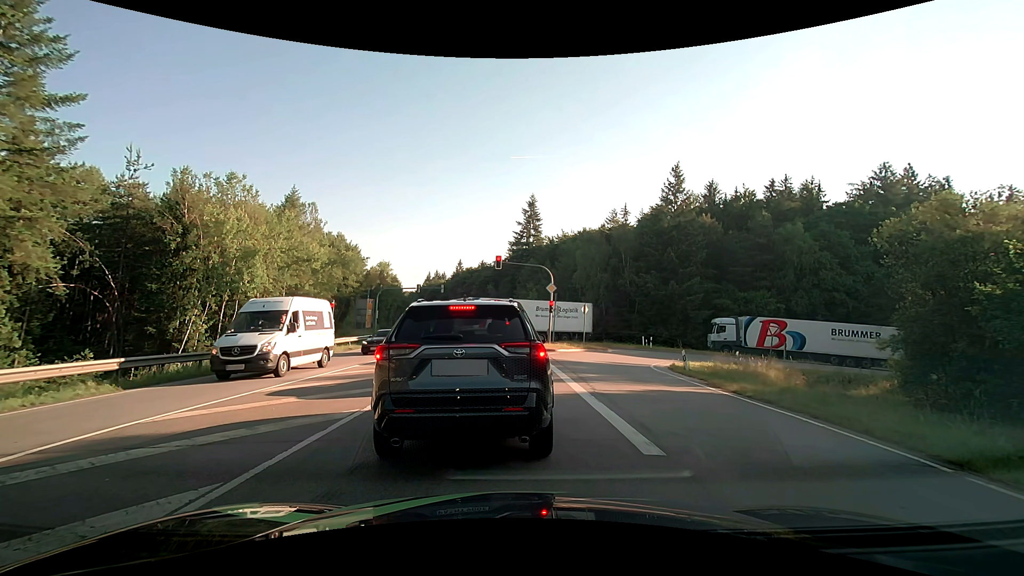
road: secondary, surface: asphalt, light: Day
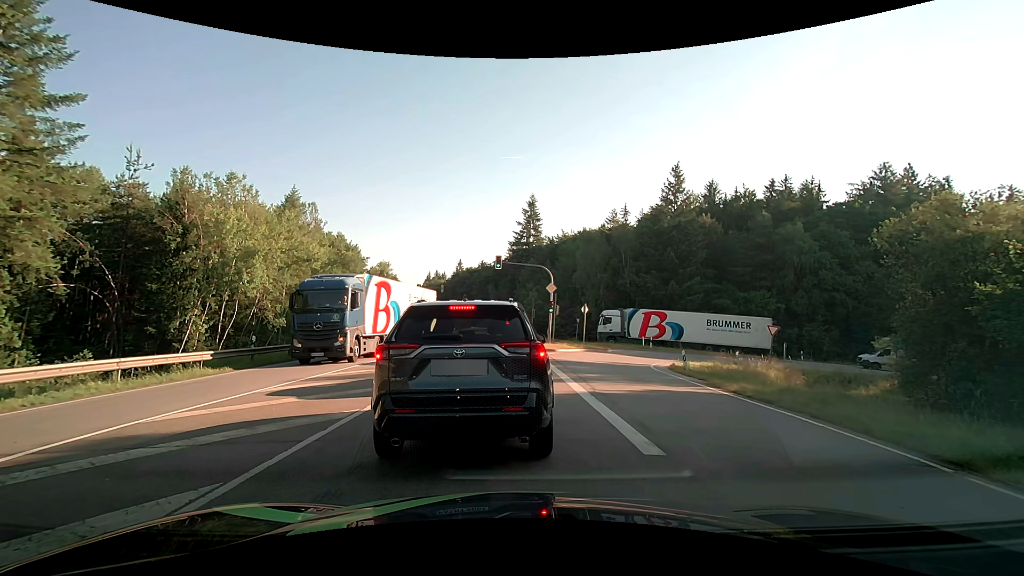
(0.0, 0.0) m; 0°
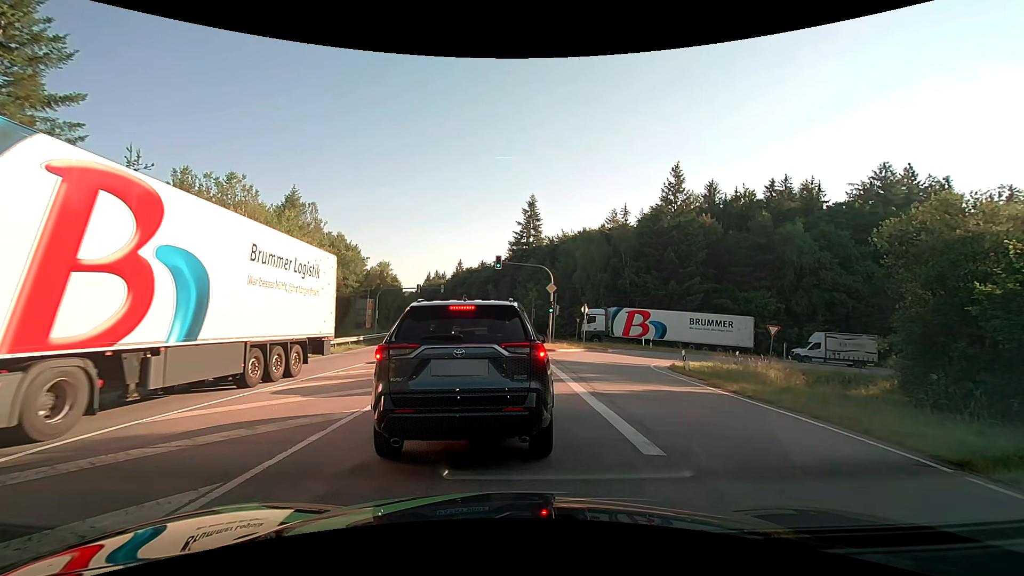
(0.0, 0.0) m; 0°
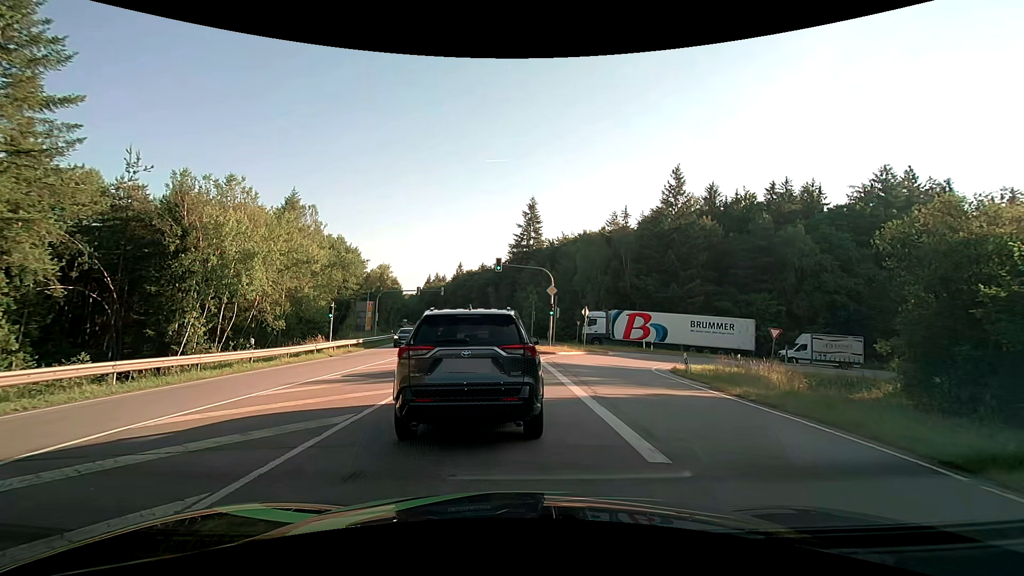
(0.0, +0.2) m; 0°
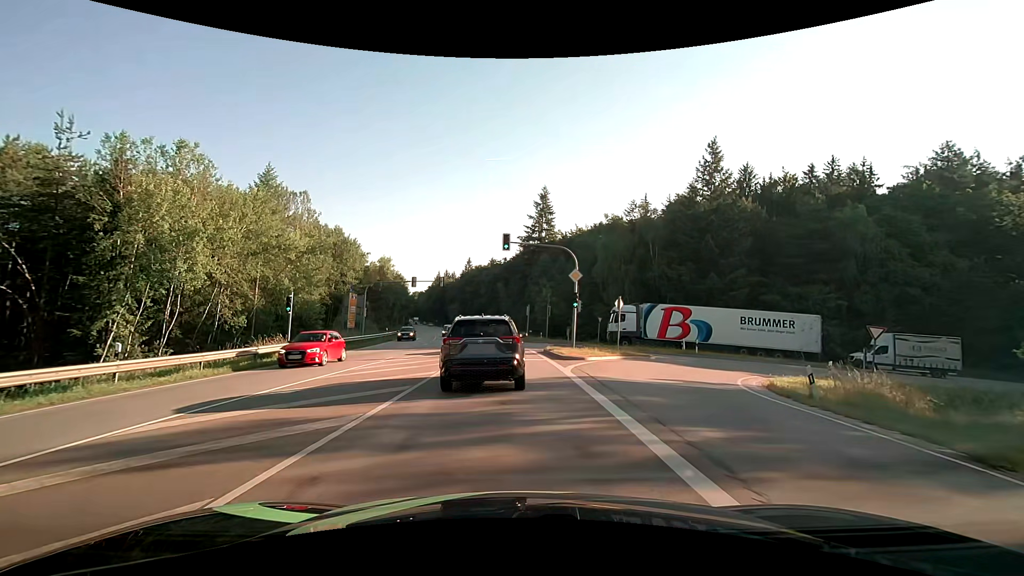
(-0.2, +8.9) m; -1°
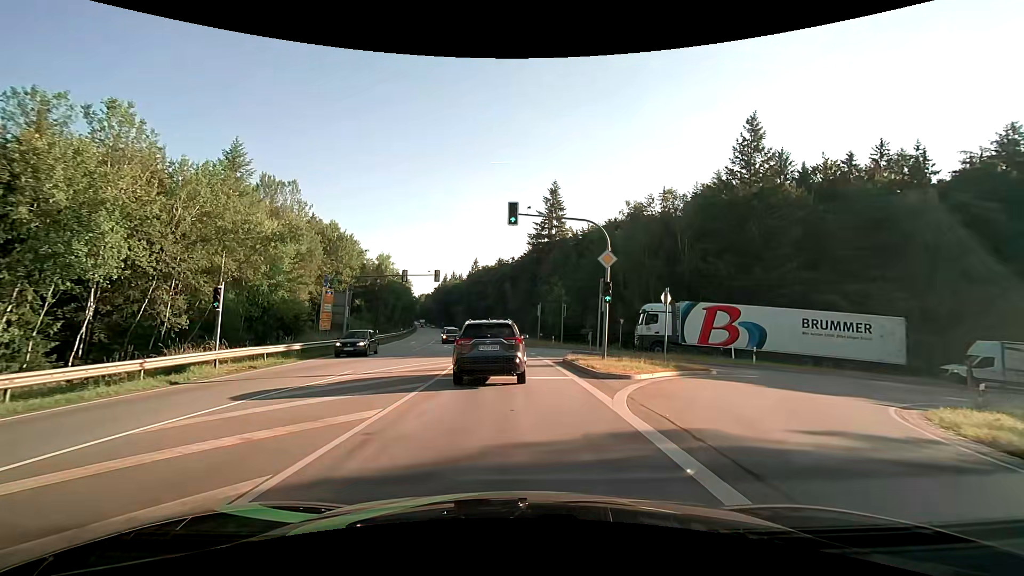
(-0.2, +7.7) m; -2°
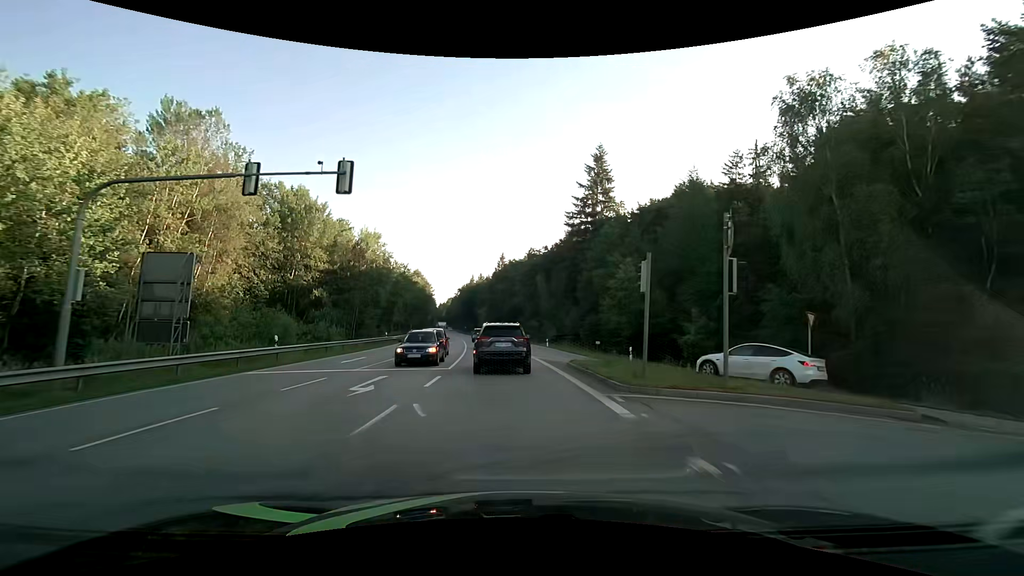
(-0.8, +27.6) m; -4°
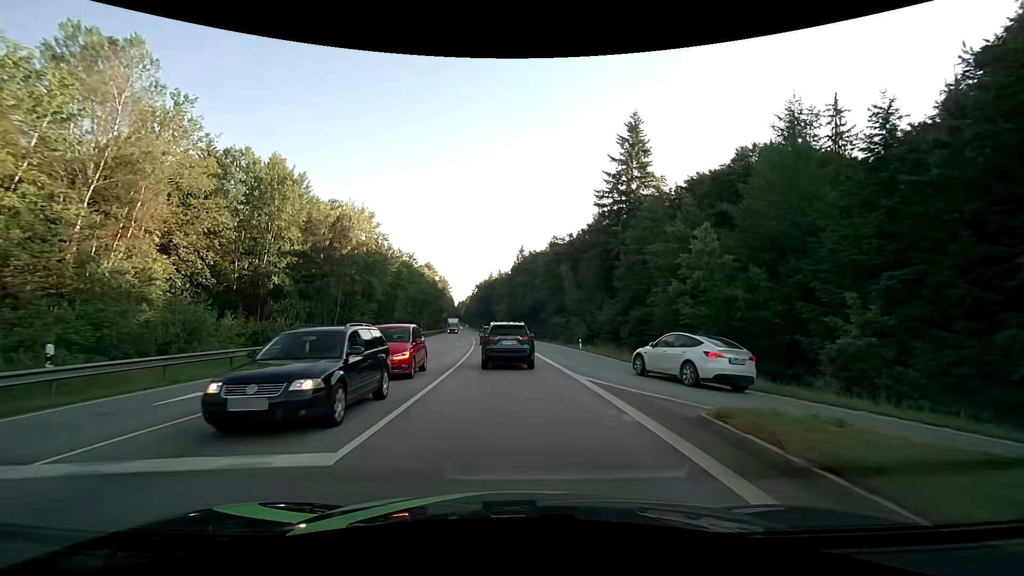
(-0.3, +13.4) m; -2°
(0, +10) (0, +20) (-1, +30) (-2, +40) (-2, +50) (-3, +60) (-4, +70) (-5, +80) (-6, +90) (-7, +100) m
